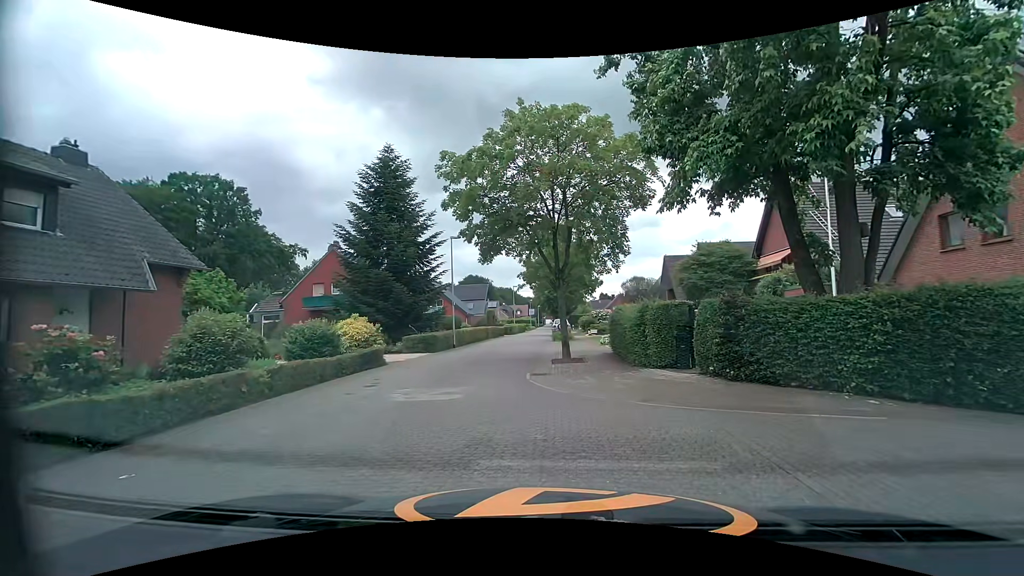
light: Day
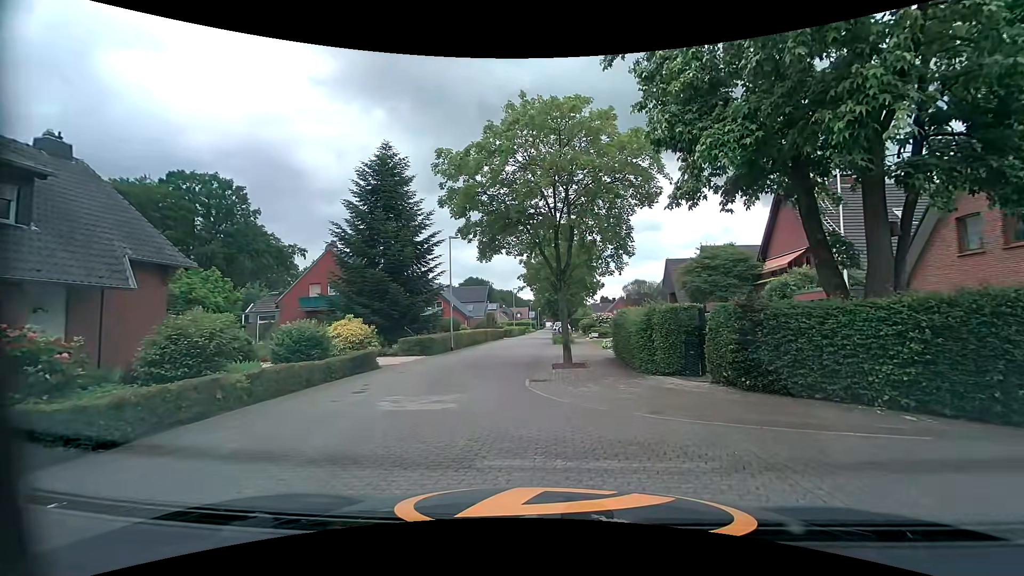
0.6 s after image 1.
(0.0, +0.7) m; 0°
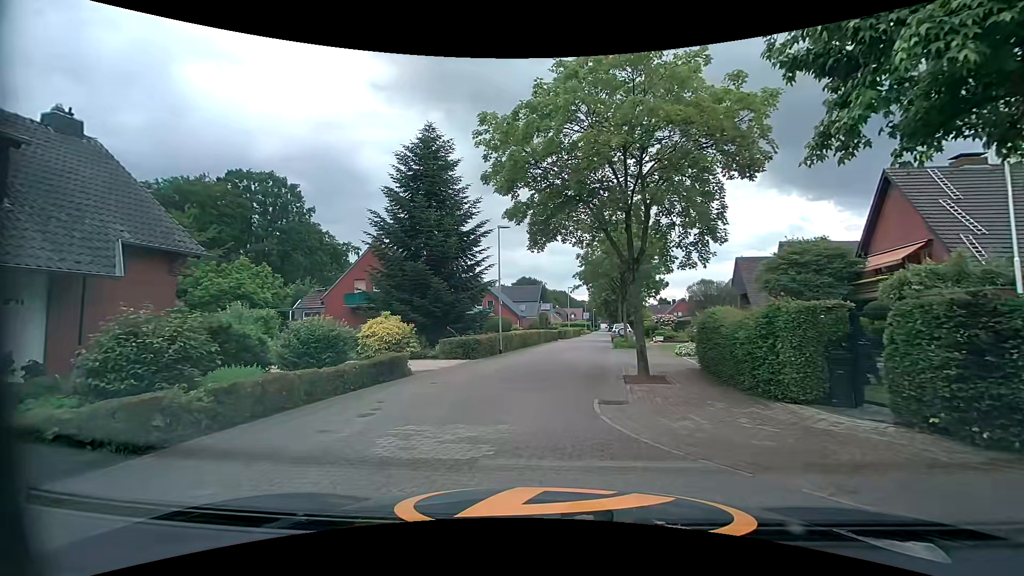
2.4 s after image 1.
(-0.2, +3.2) m; -7°
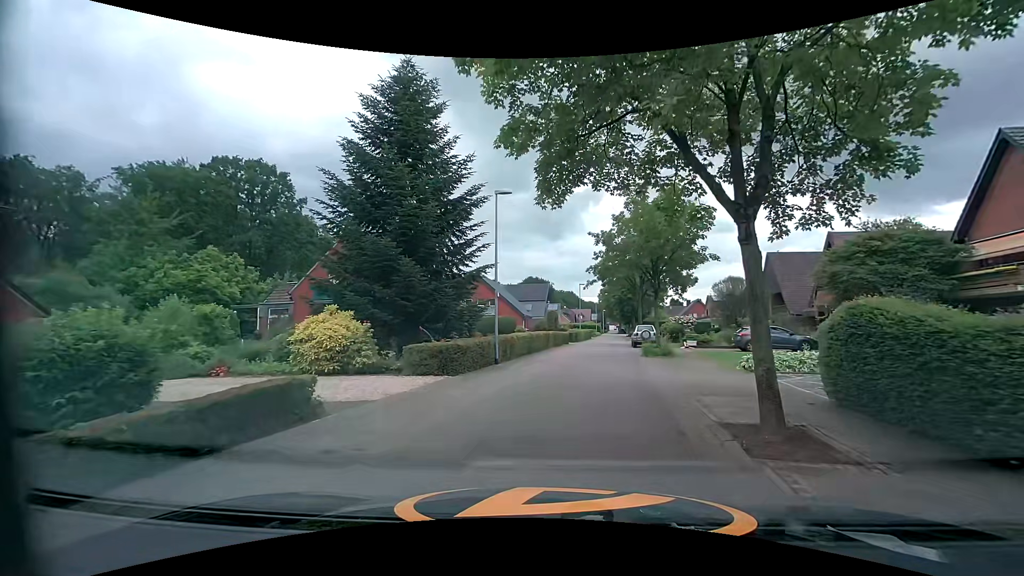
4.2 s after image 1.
(-0.3, +6.6) m; -1°
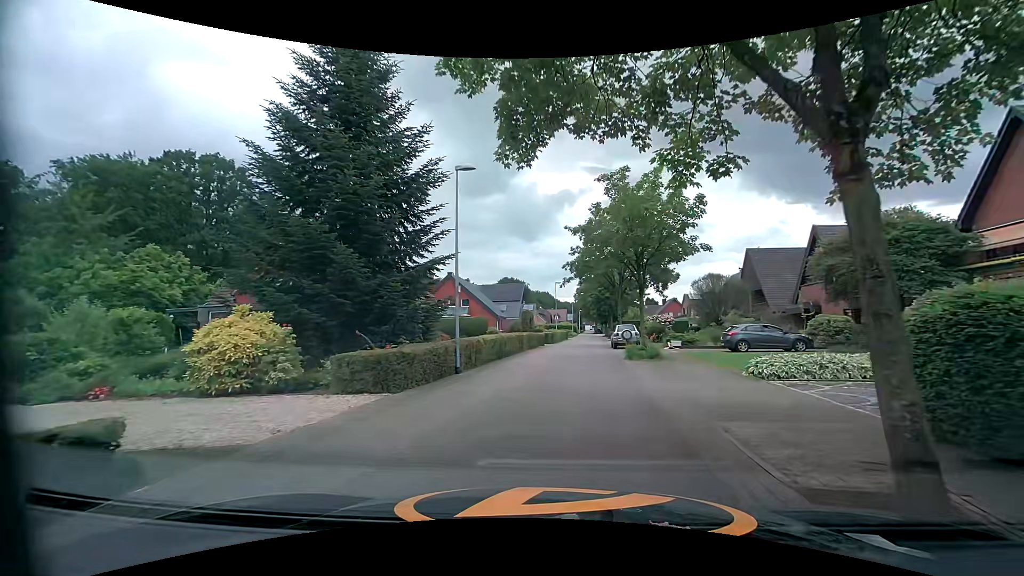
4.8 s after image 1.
(+0.1, +3.0) m; +1°
